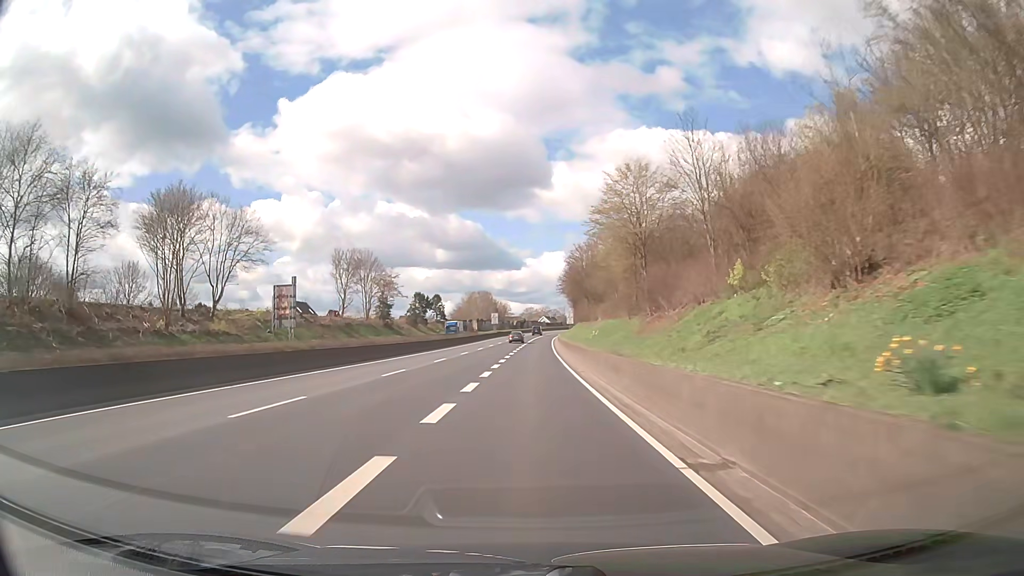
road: trunk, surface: asphalt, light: Day
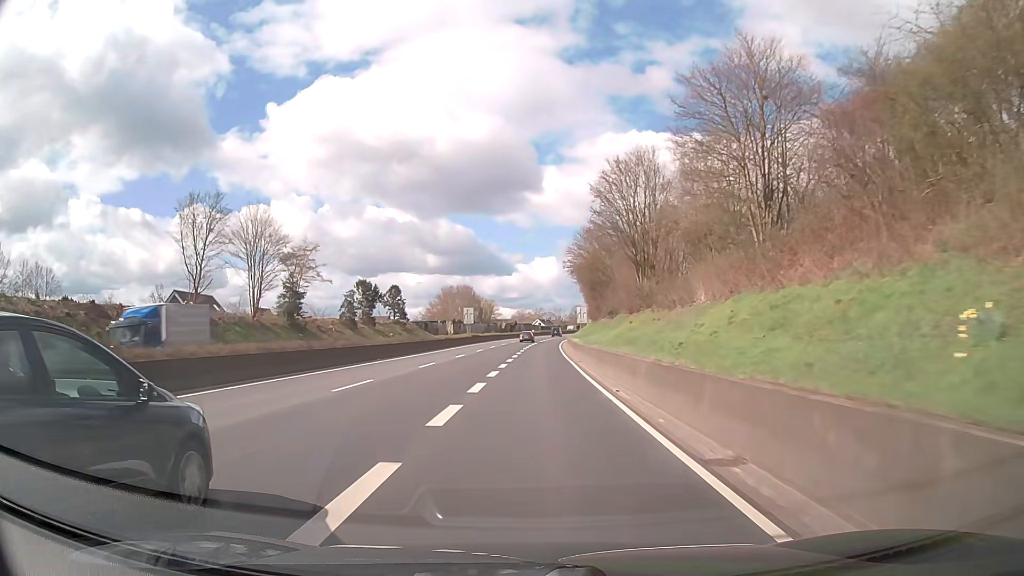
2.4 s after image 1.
(+0.4, +42.9) m; +1°
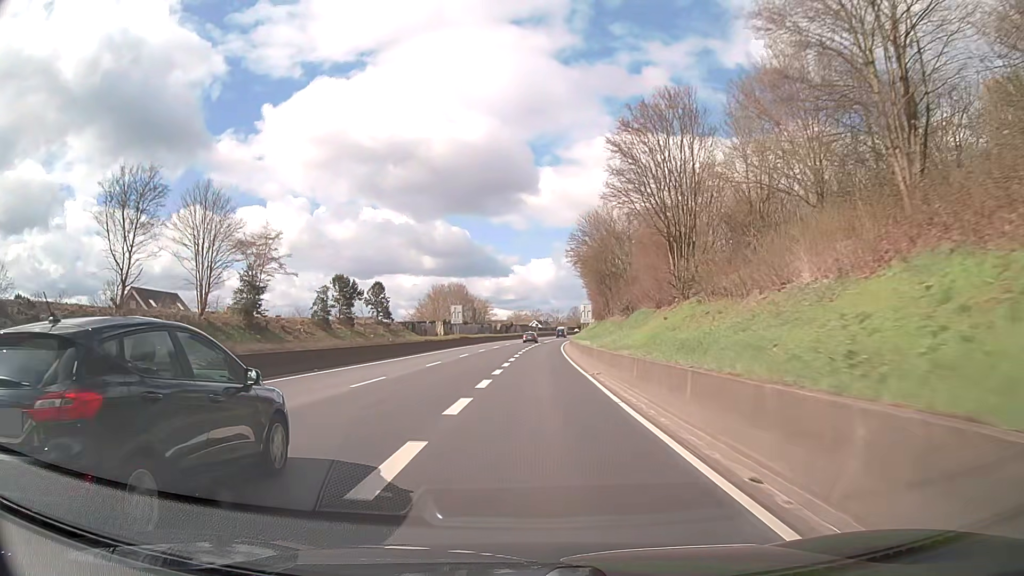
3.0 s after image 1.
(0.0, +10.7) m; 0°
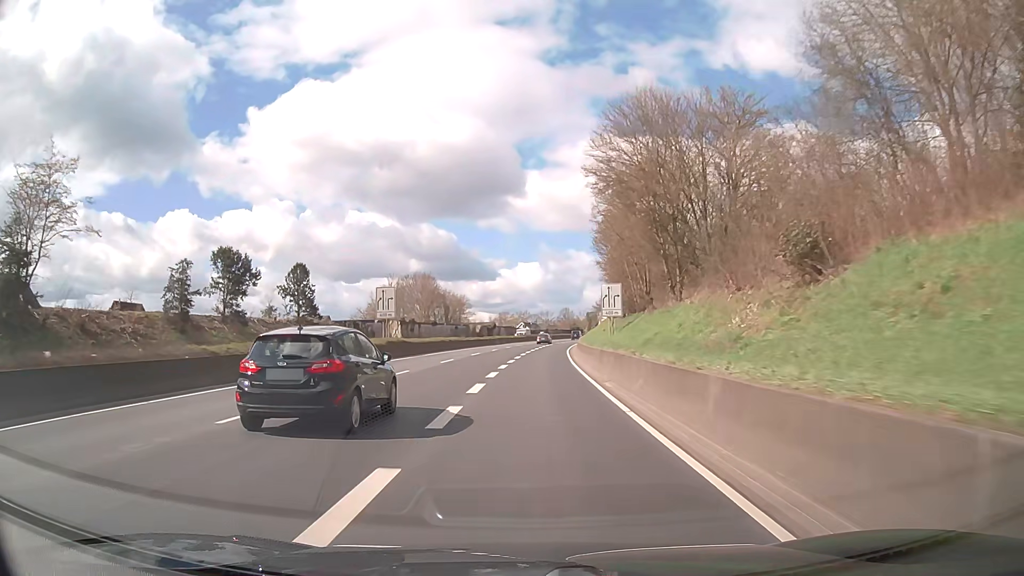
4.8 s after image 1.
(+0.4, +32.1) m; +1°
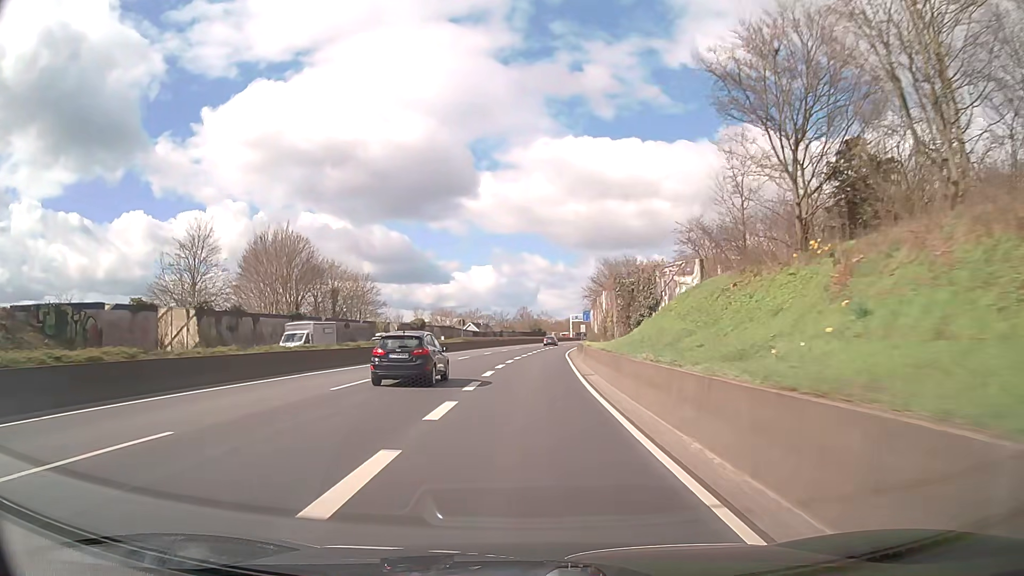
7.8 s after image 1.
(+1.3, +53.4) m; +4°
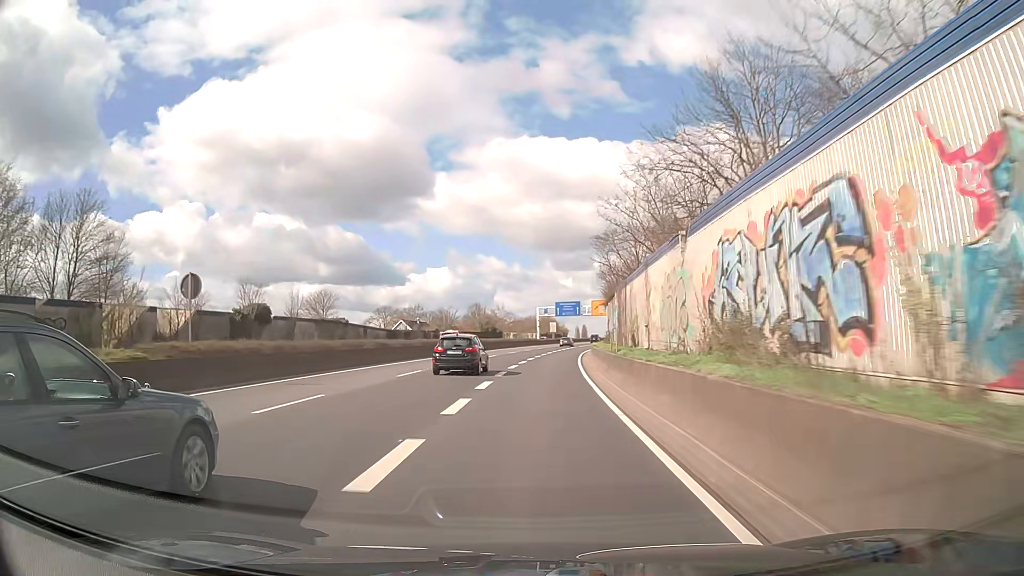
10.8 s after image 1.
(+1.3, +53.6) m; +3°
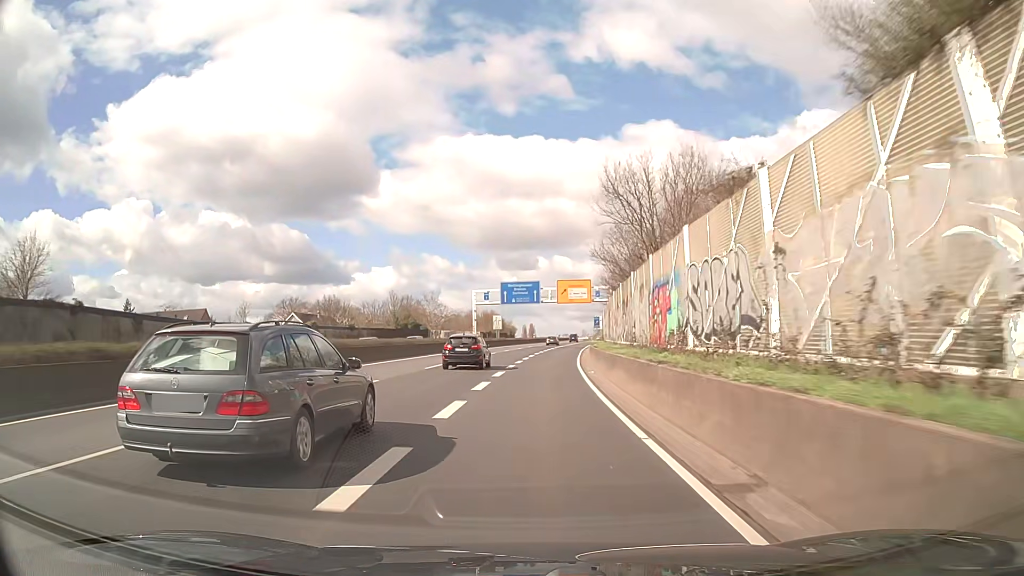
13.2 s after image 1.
(+1.5, +43.0) m; +4°
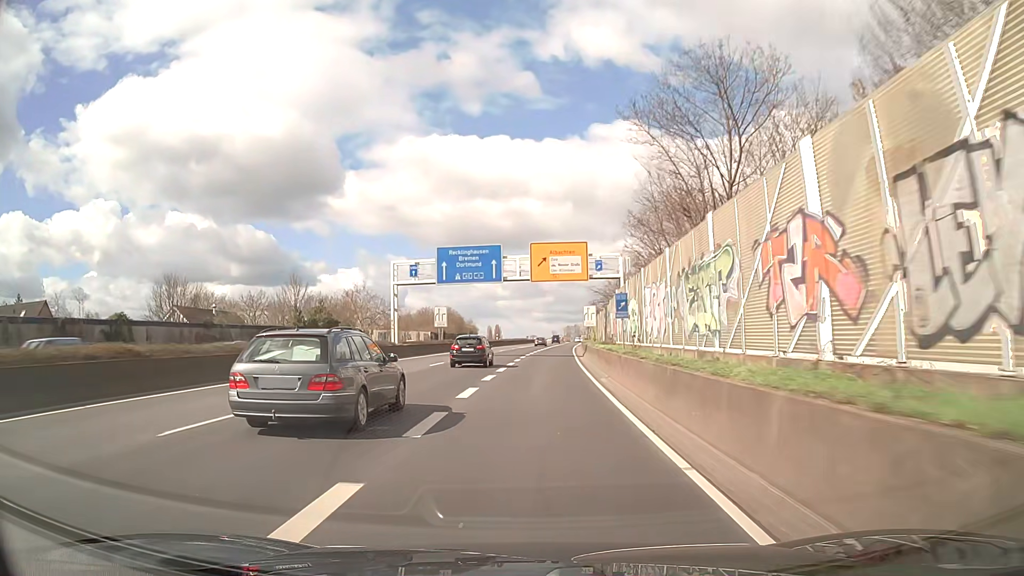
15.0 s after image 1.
(+0.9, +32.3) m; +3°
(0, +10) (0, +20) (+1, +30) (+1, +40) (+2, +50) (+2, +60) (+3, +70) (+4, +80) (+4, +90) (+5, +100) m
